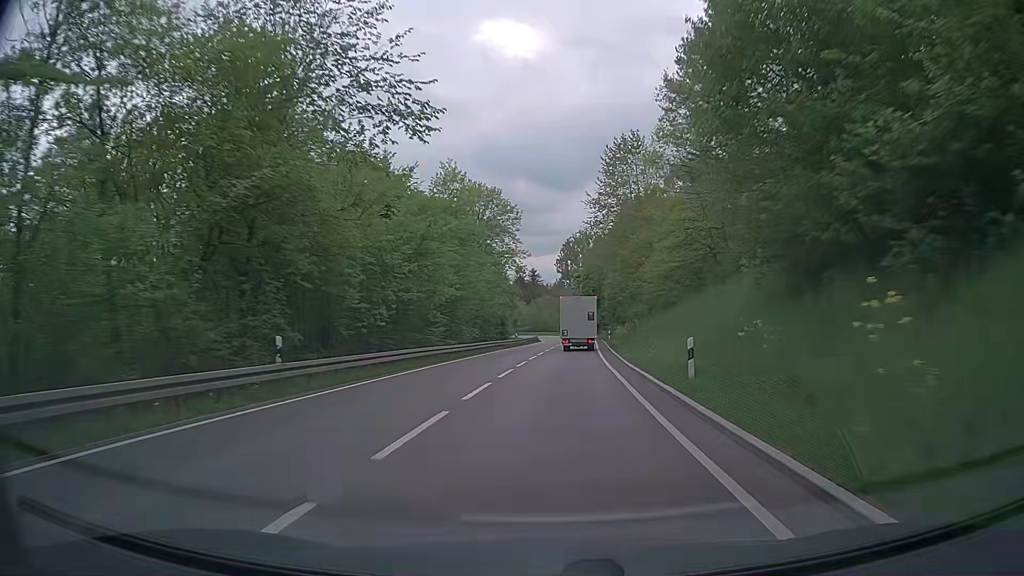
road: secondary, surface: asphalt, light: Day
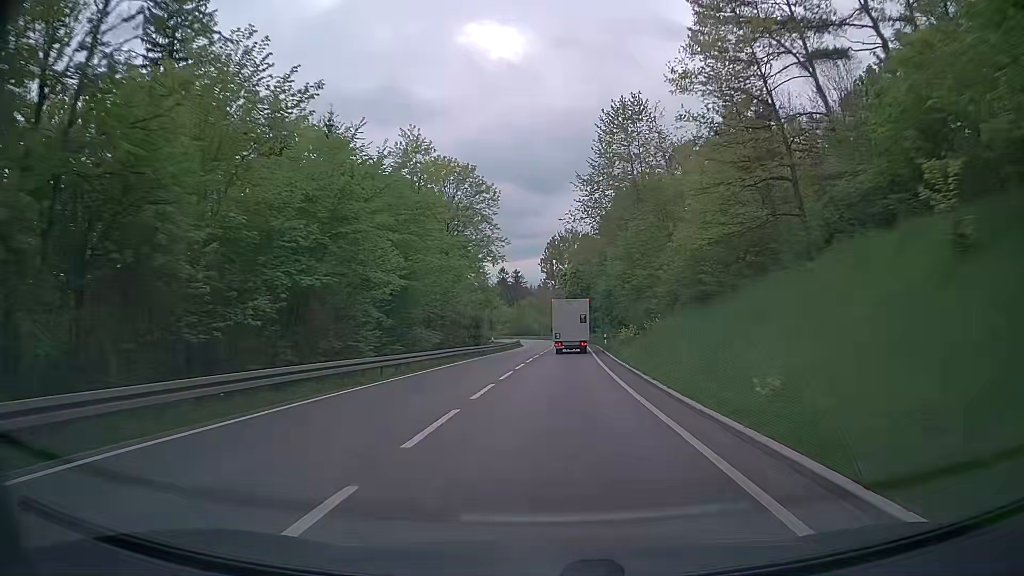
(+0.1, +11.4) m; +1°
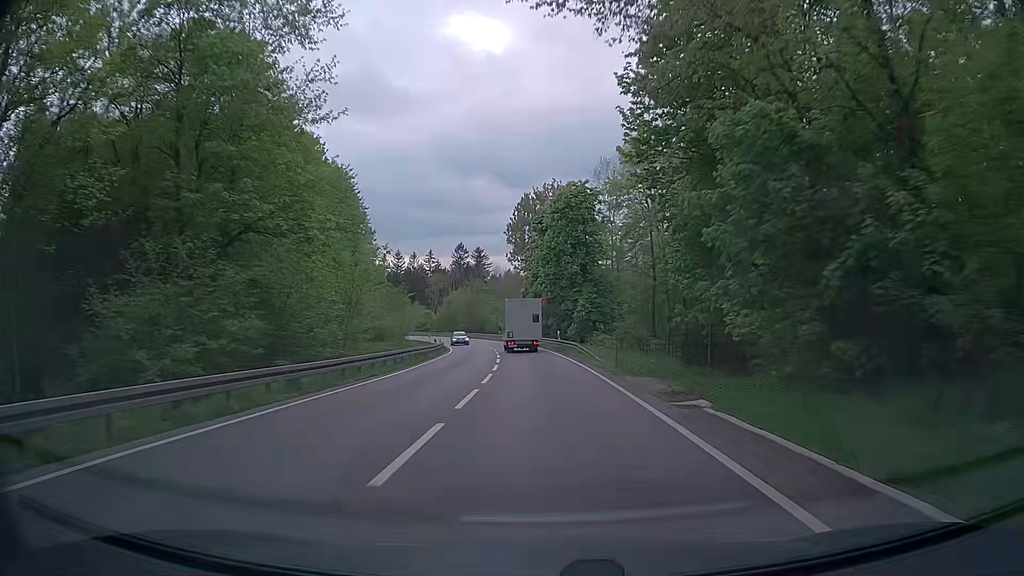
(+2.0, +56.6) m; +2°
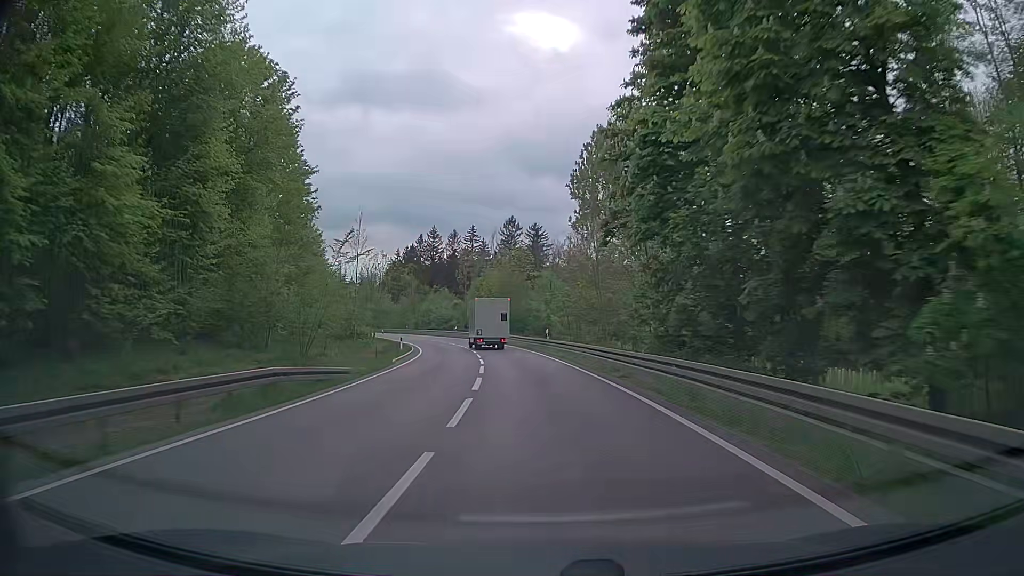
(-1.7, +45.2) m; -5°
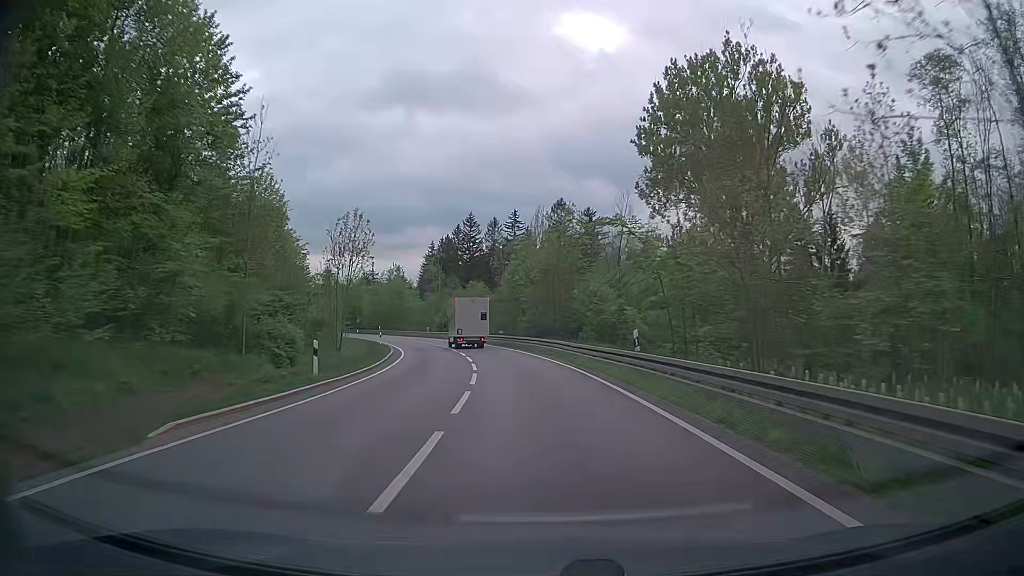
(-1.0, +23.0) m; -5°
(0, +10) (-1, +20) (-2, +30) (-3, +40) (-5, +50) (-8, +59) (-11, +69) (-14, +78) (-18, +87) (-23, +96) m
